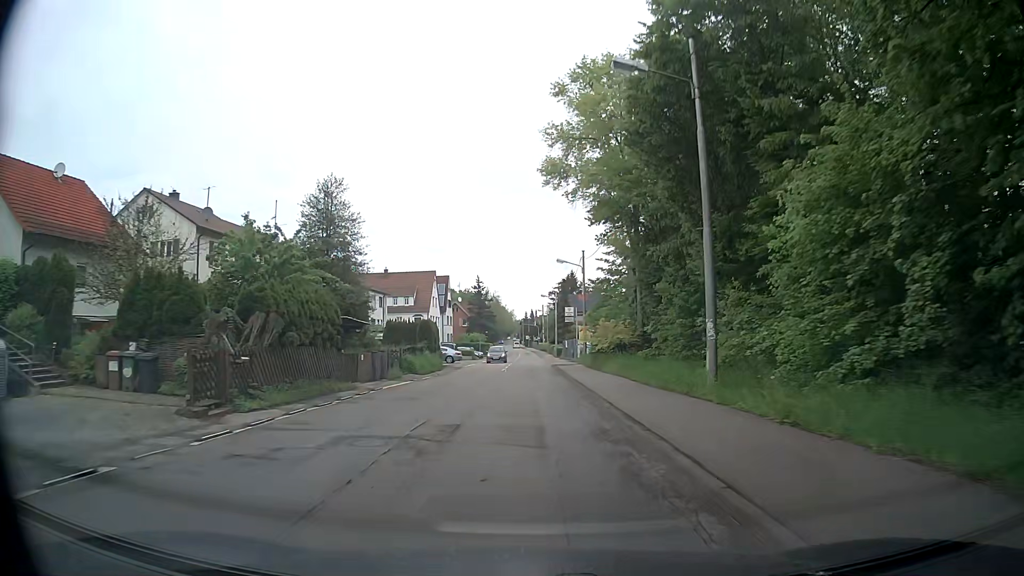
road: secondary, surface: asphalt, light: Day
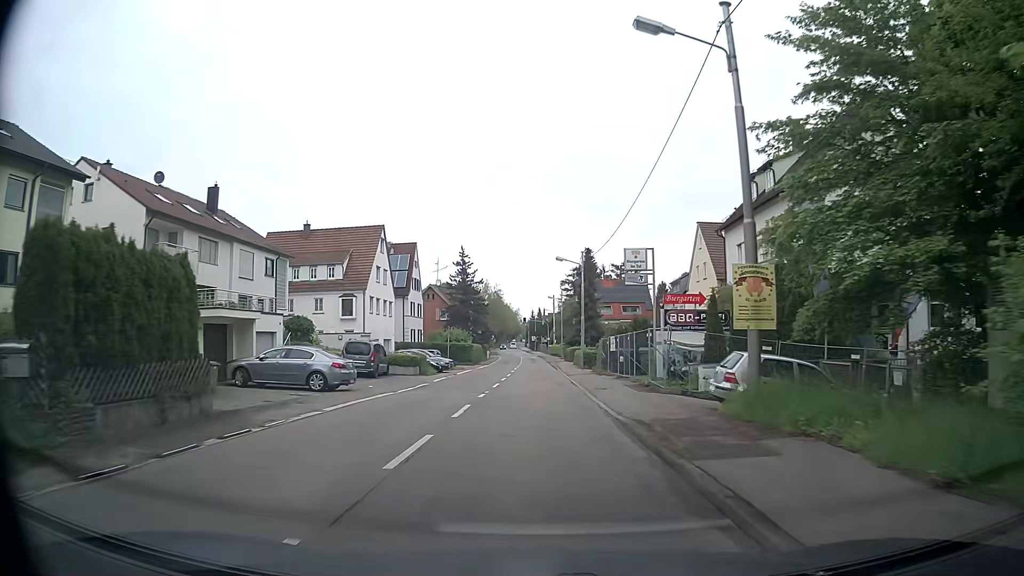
(+0.2, +37.9) m; 0°
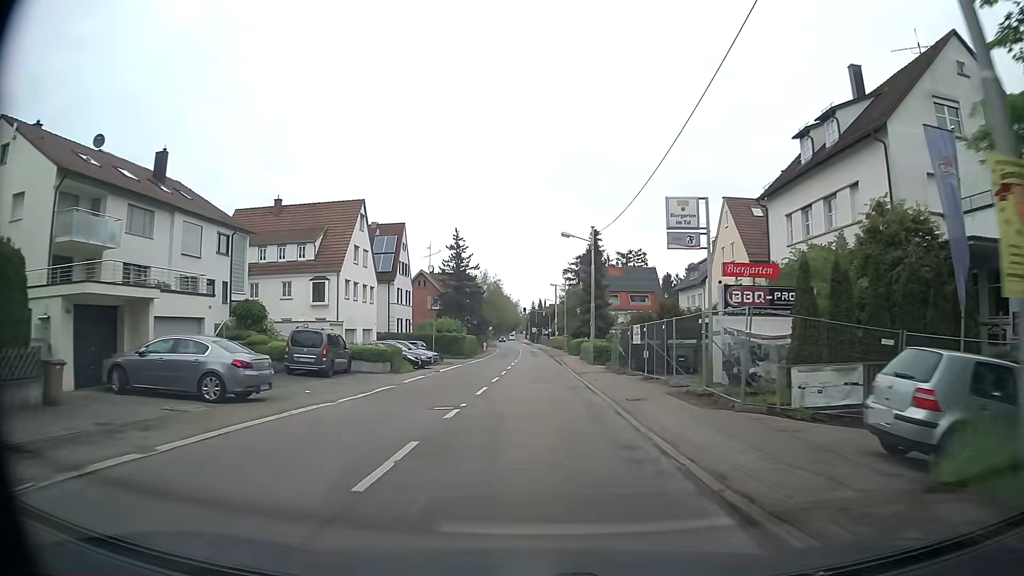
(0.0, +7.7) m; 0°
(0, +10) (0, +20) (0, +30) (0, +40) (0, +50) (0, +60) (0, +70) (0, +80) (0, +90) (0, +100) m
